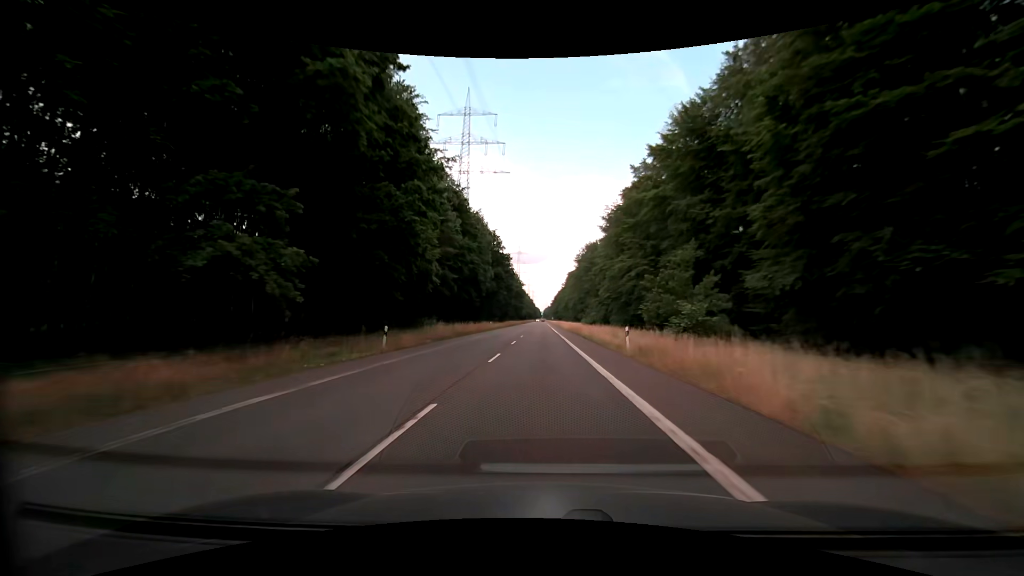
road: secondary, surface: asphalt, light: Day
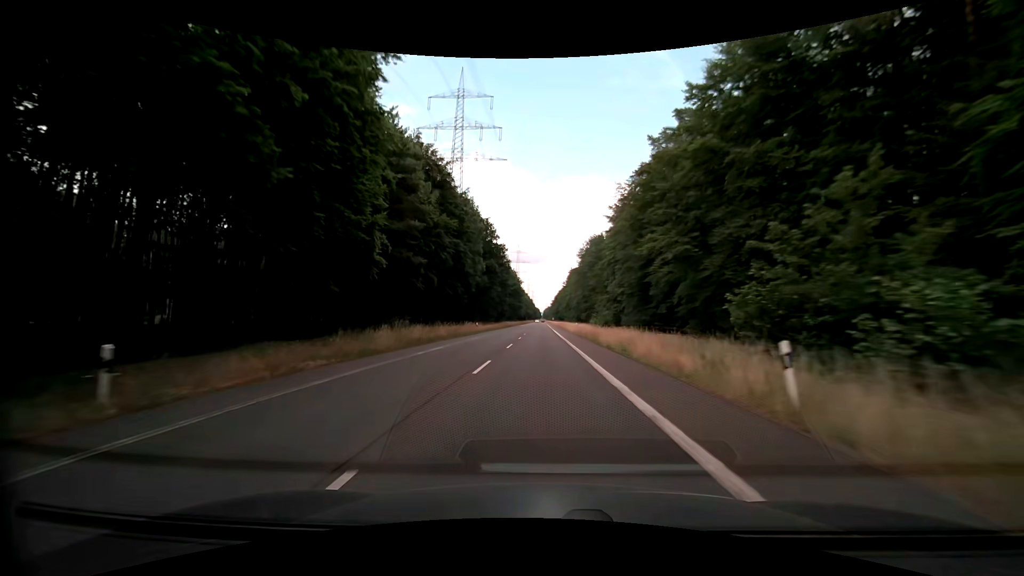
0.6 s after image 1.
(0.0, +15.4) m; 0°
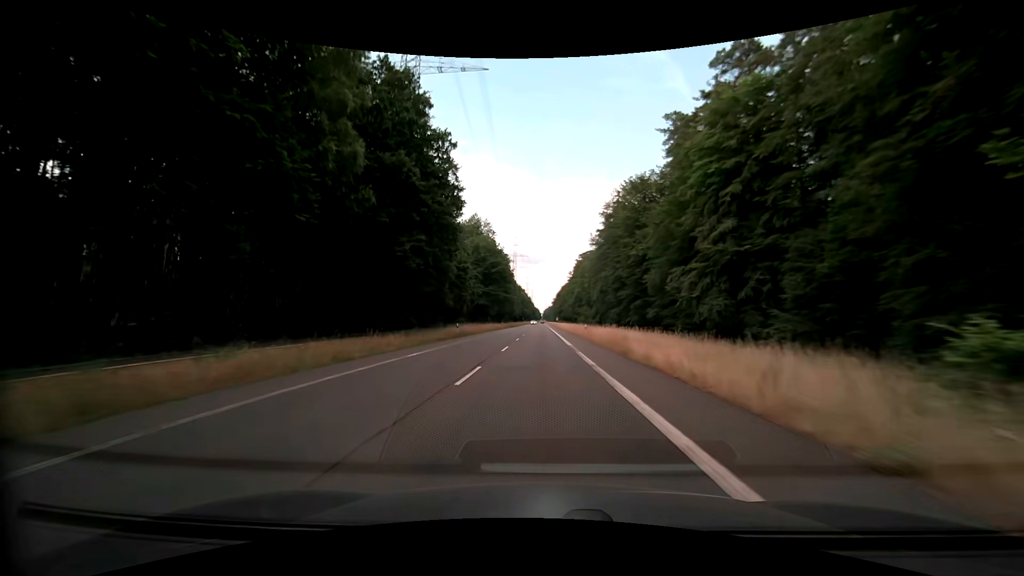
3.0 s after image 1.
(+0.1, +61.9) m; 0°
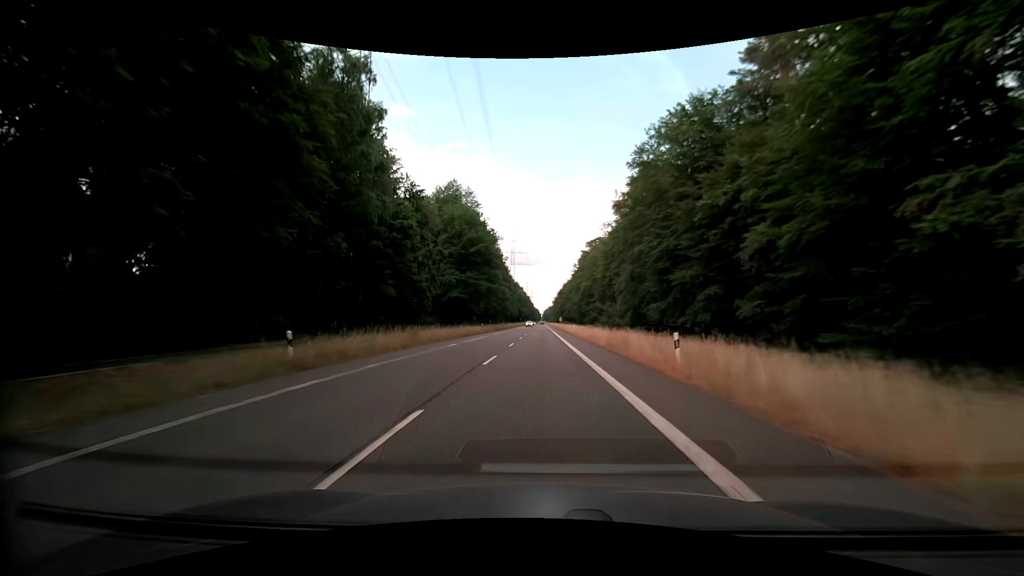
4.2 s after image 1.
(0.0, +31.0) m; 0°
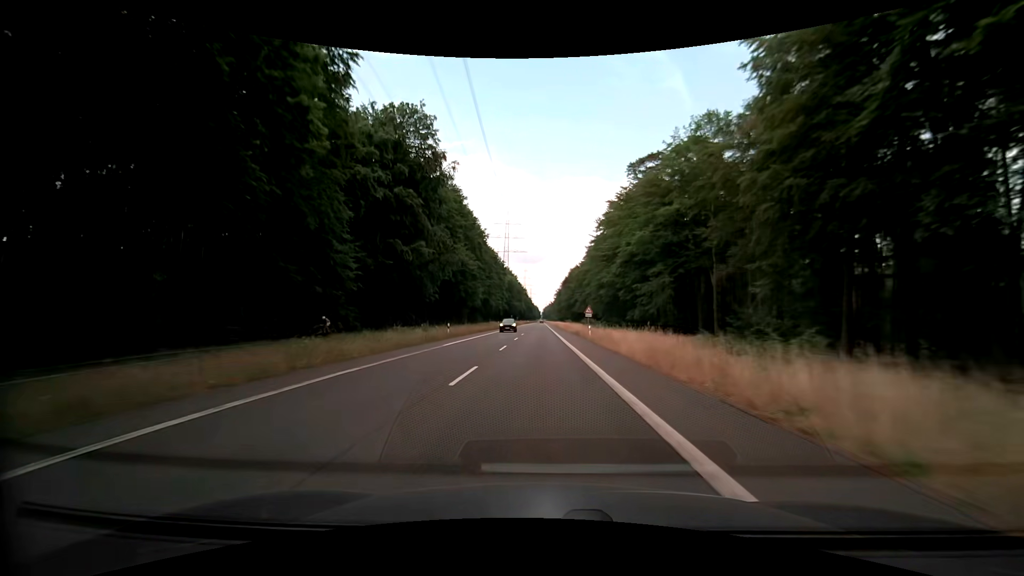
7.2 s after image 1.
(-0.2, +77.1) m; 0°
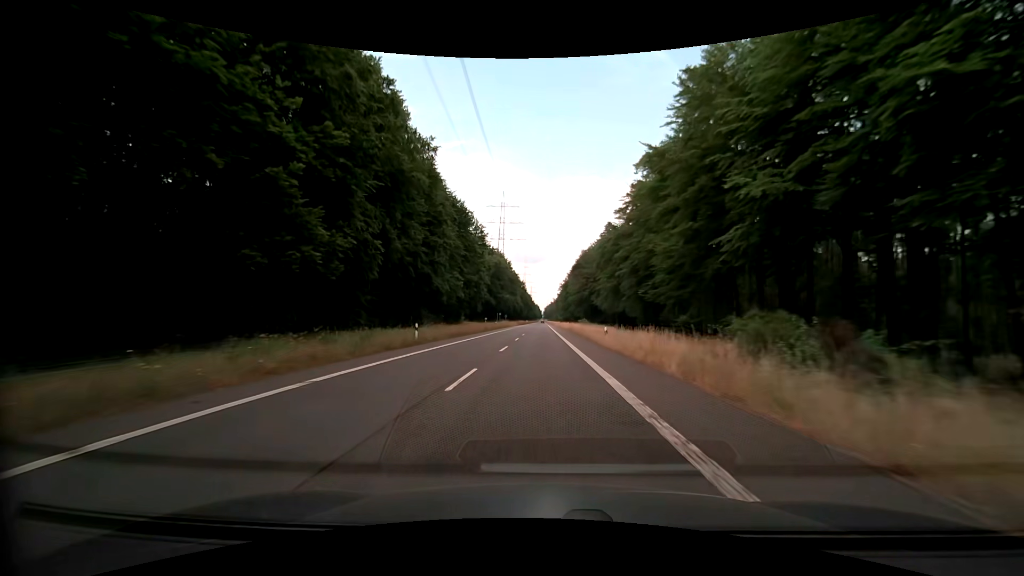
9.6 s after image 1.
(-0.1, +60.4) m; 0°
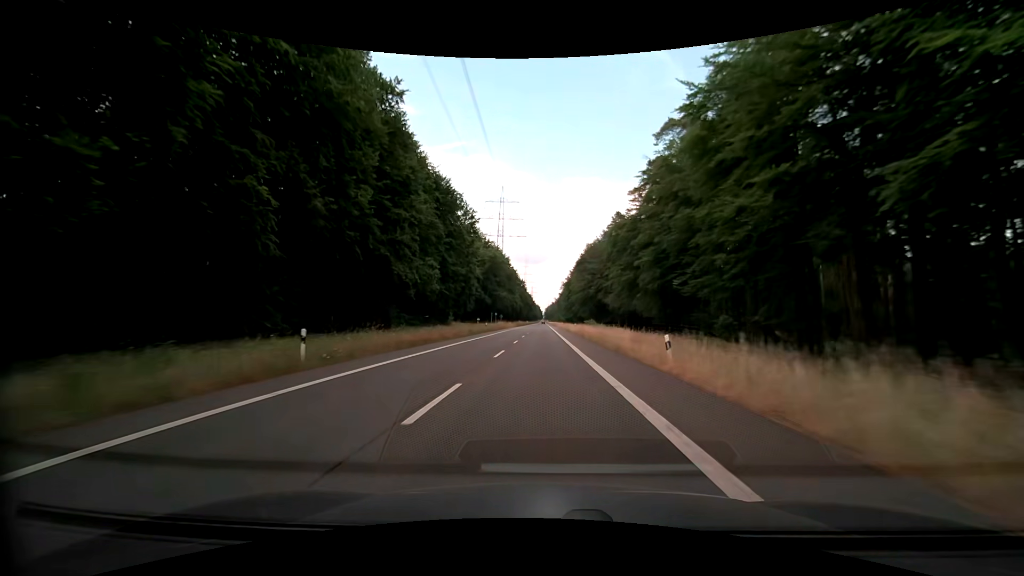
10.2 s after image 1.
(0.0, +15.0) m; 0°
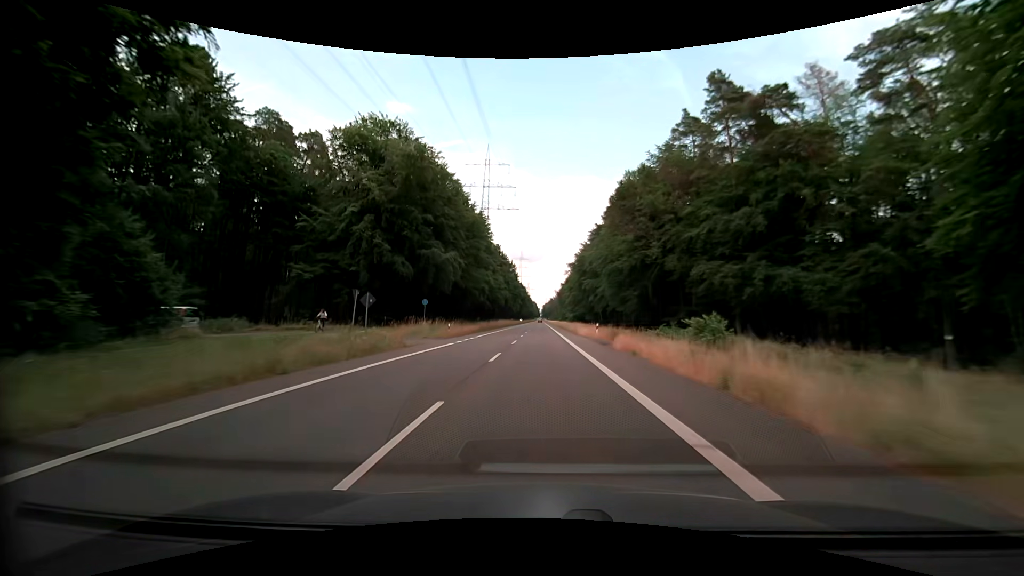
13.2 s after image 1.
(0.0, +74.4) m; 0°
(0, +10) (0, +20) (0, +30) (0, +40) (0, +50) (0, +60) (0, +70) (0, +80) (0, +90) (-1, +100) m
